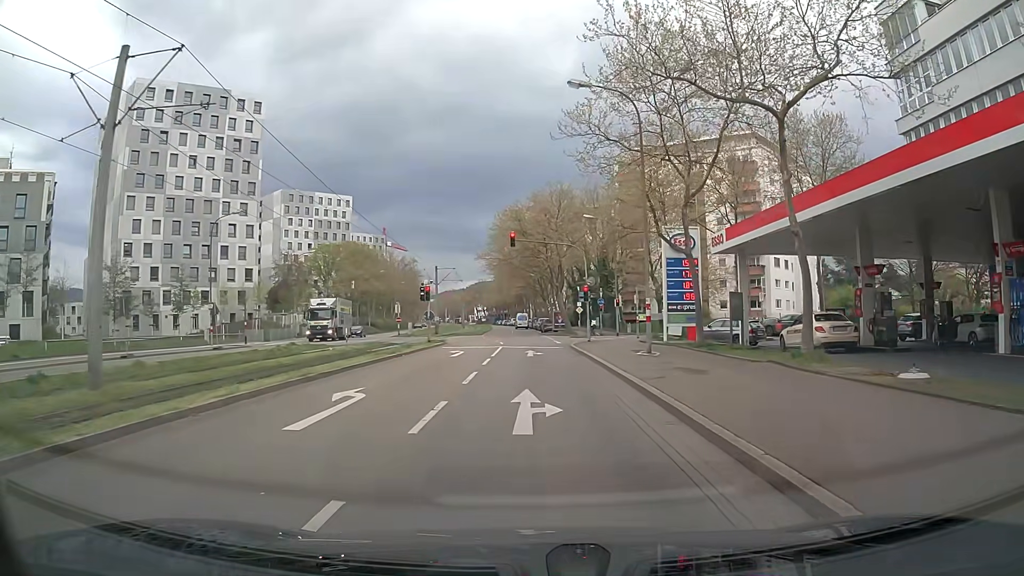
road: tertiary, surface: asphalt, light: Day
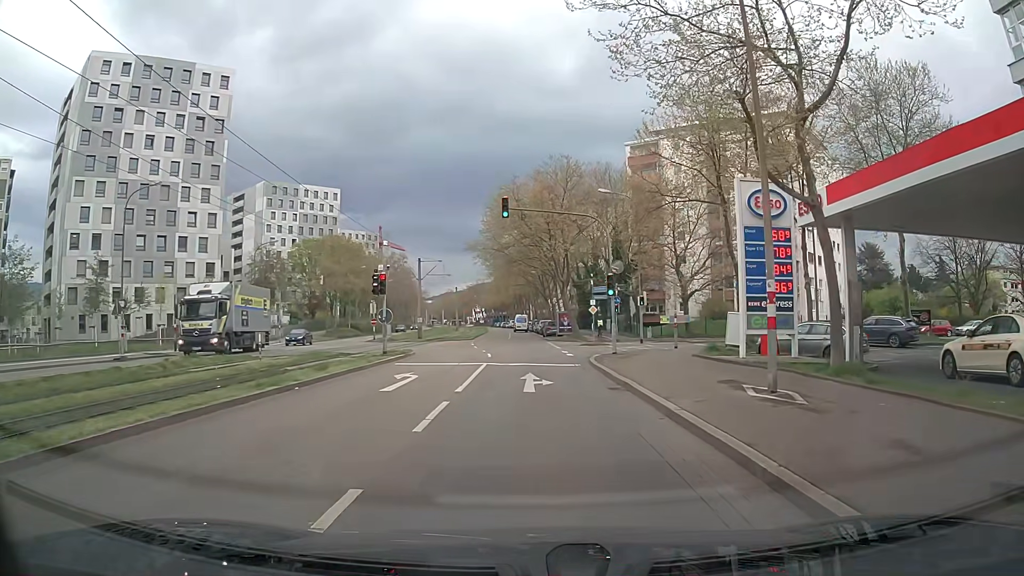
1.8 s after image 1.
(+0.1, +11.4) m; 0°
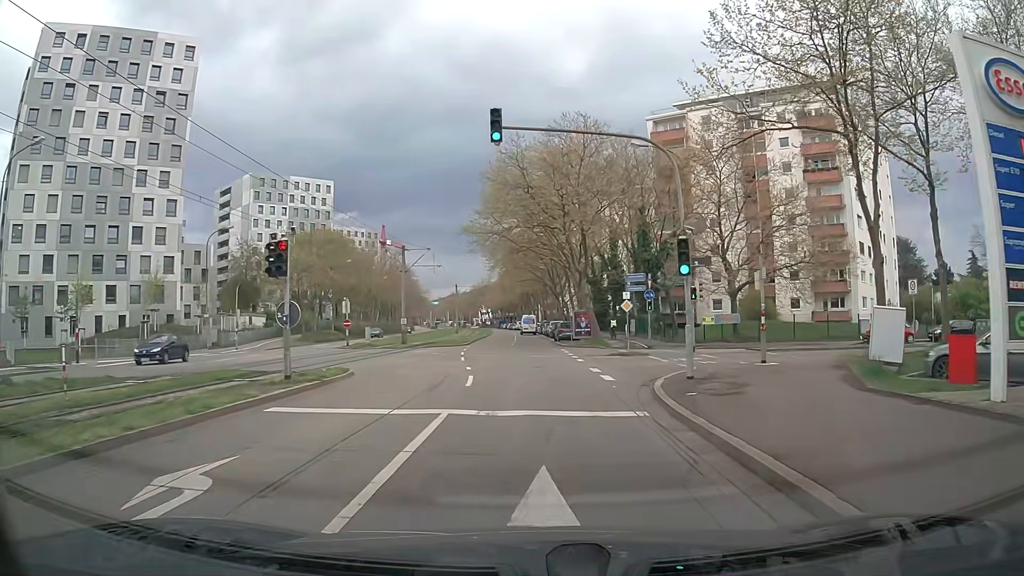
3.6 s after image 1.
(0.0, +11.7) m; -1°
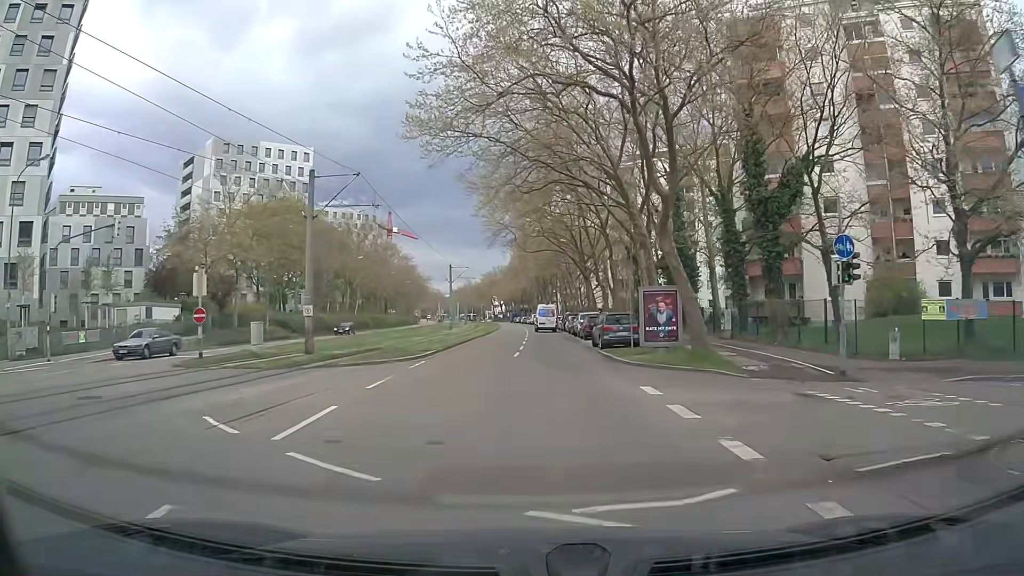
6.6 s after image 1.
(0.0, +25.2) m; -1°
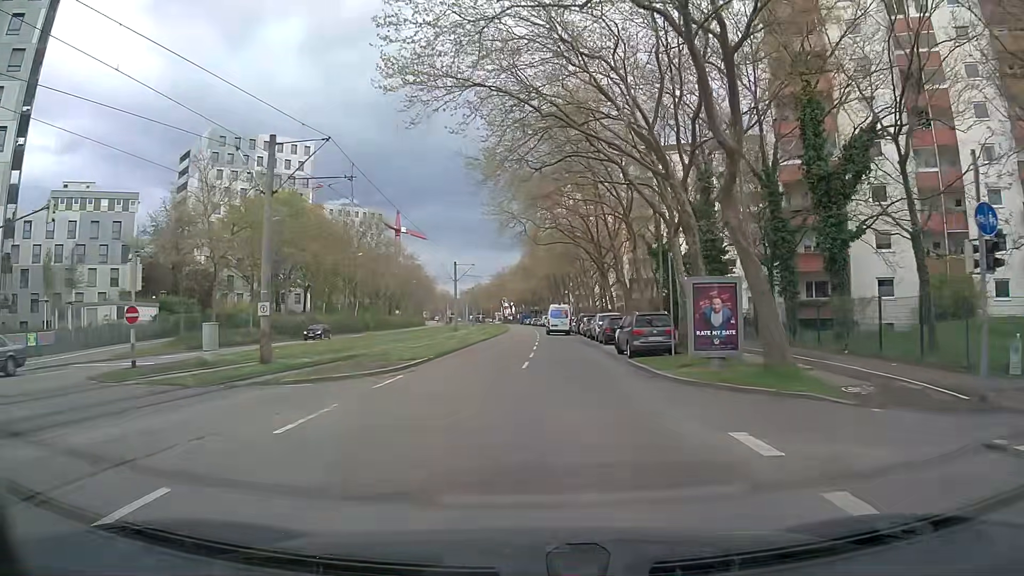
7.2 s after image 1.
(0.0, +5.7) m; -1°
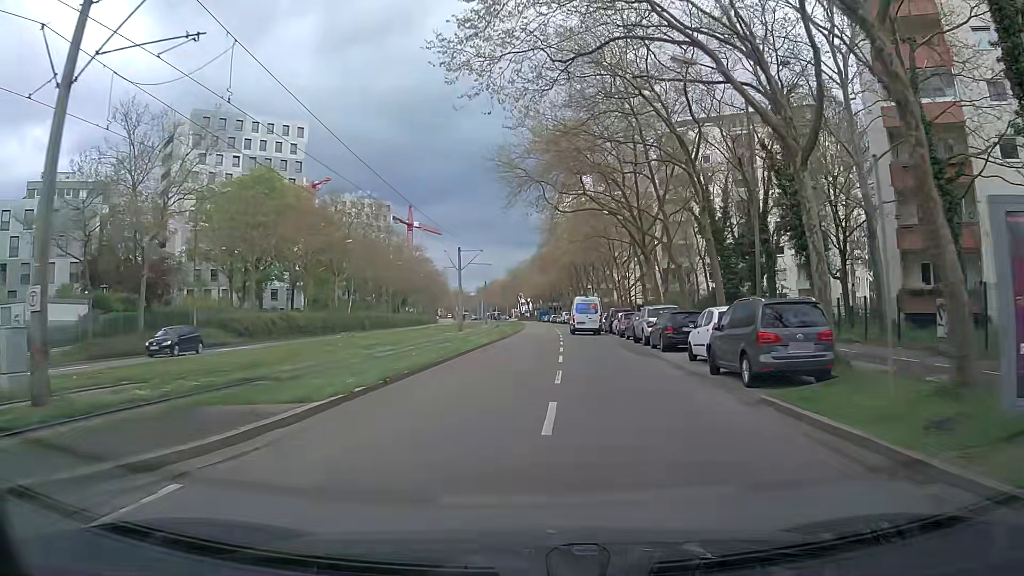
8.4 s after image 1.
(-0.2, +12.0) m; -2°
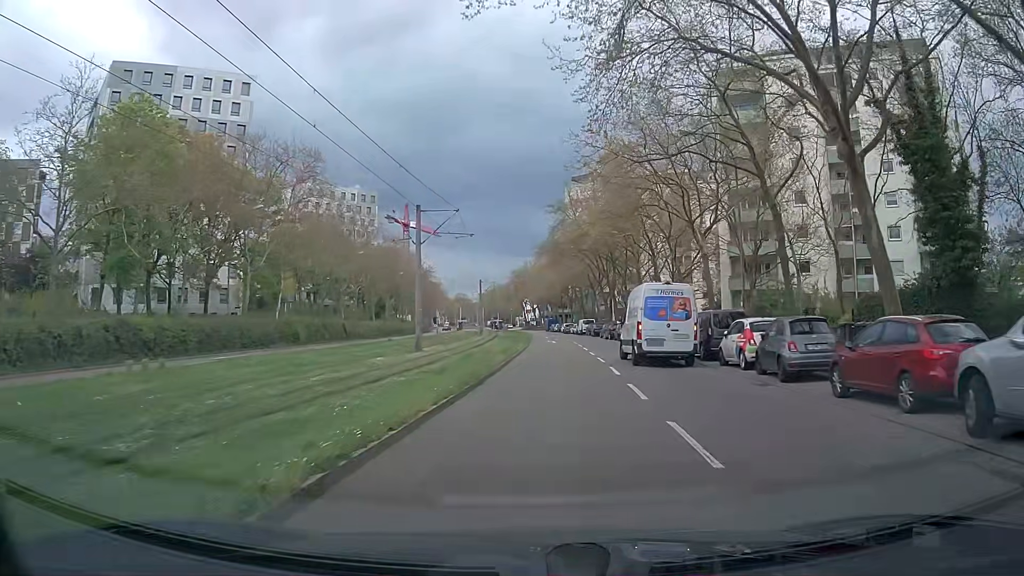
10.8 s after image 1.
(-0.3, +25.6) m; 0°
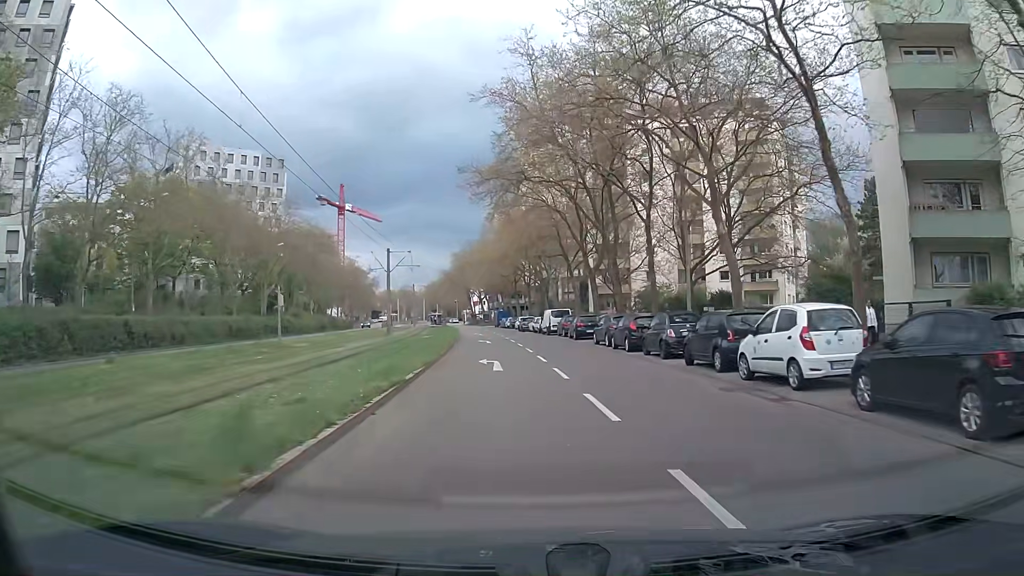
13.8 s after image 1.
(+1.2, +33.3) m; +3°
(0, +10) (0, +20) (0, +30) (0, +40) (0, +50) (-1, +60) (-2, +70) (-3, +80) (-4, +90) (-6, +100) m
